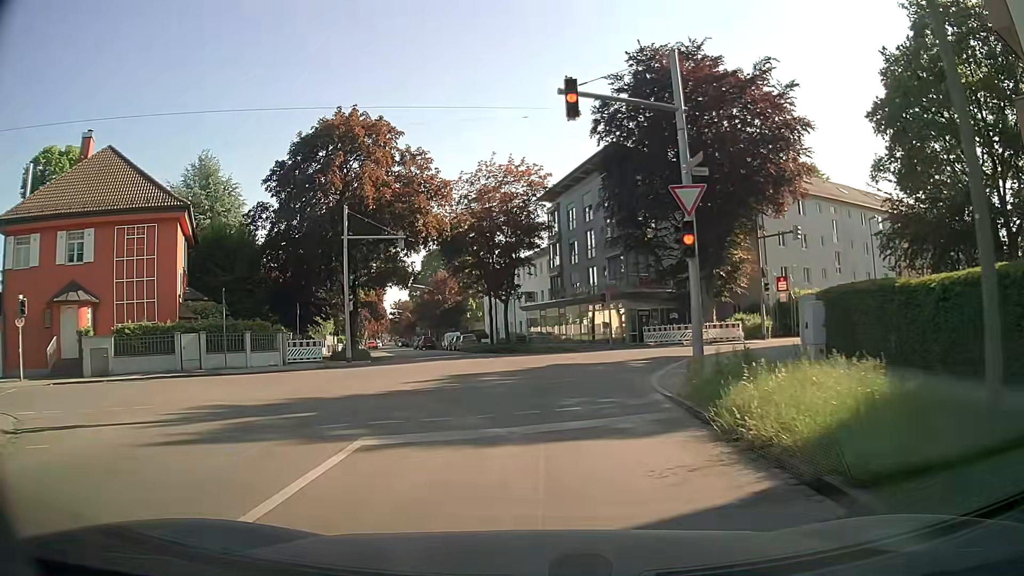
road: residential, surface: asphalt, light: Day
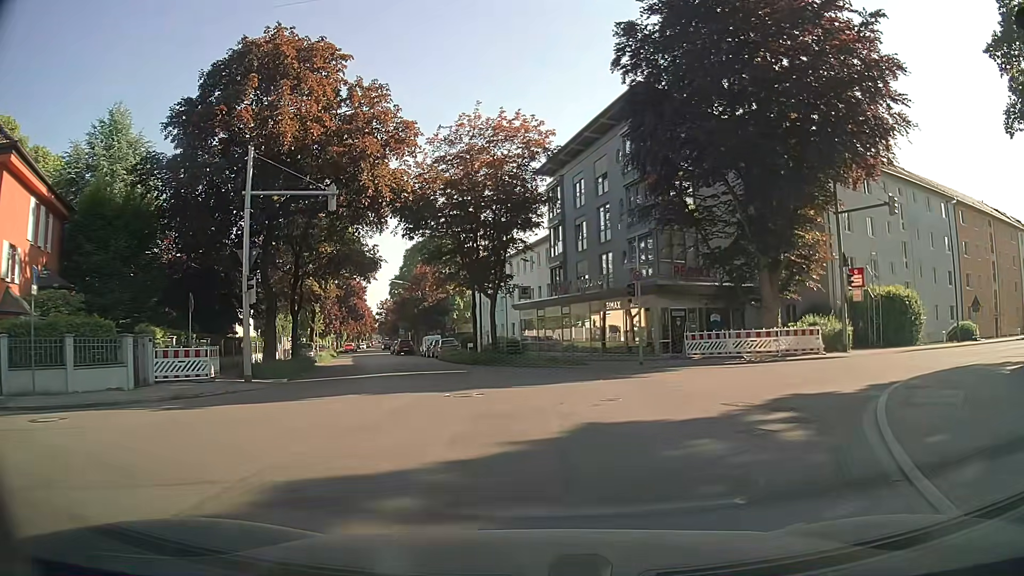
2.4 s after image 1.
(-0.4, +11.3) m; -1°
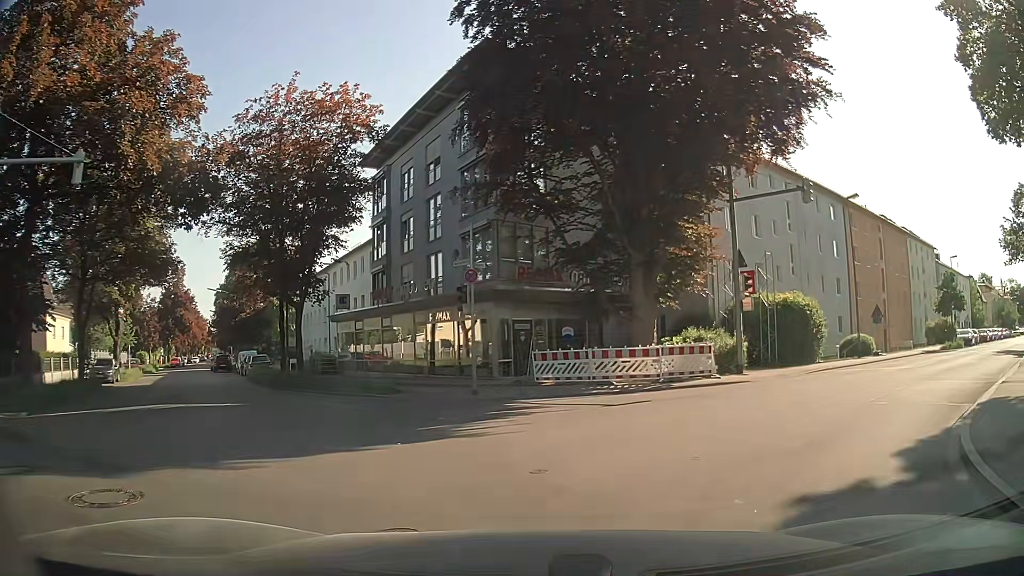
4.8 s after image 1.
(+0.7, +6.4) m; +14°
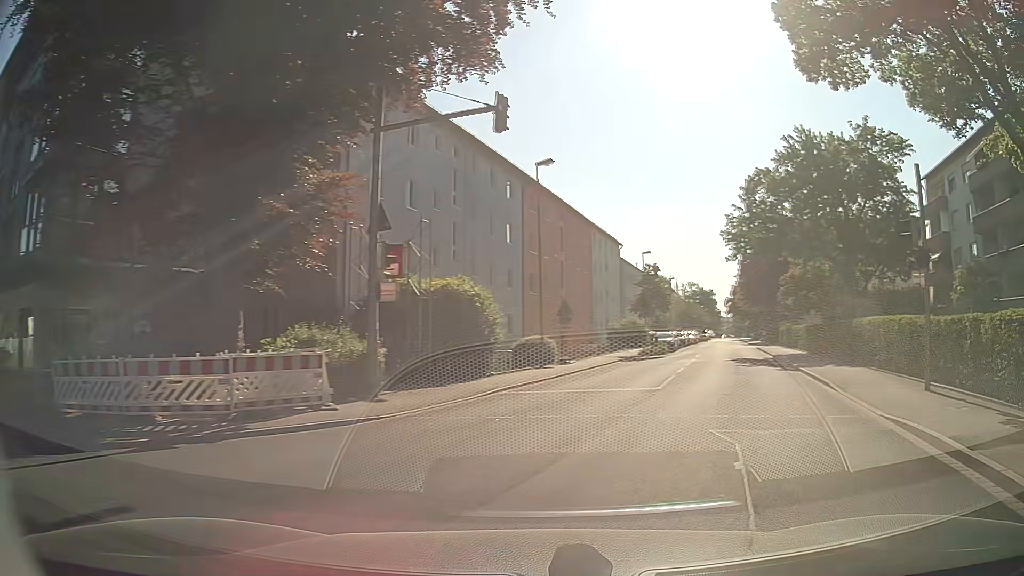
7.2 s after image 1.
(+2.0, +8.8) m; +29°
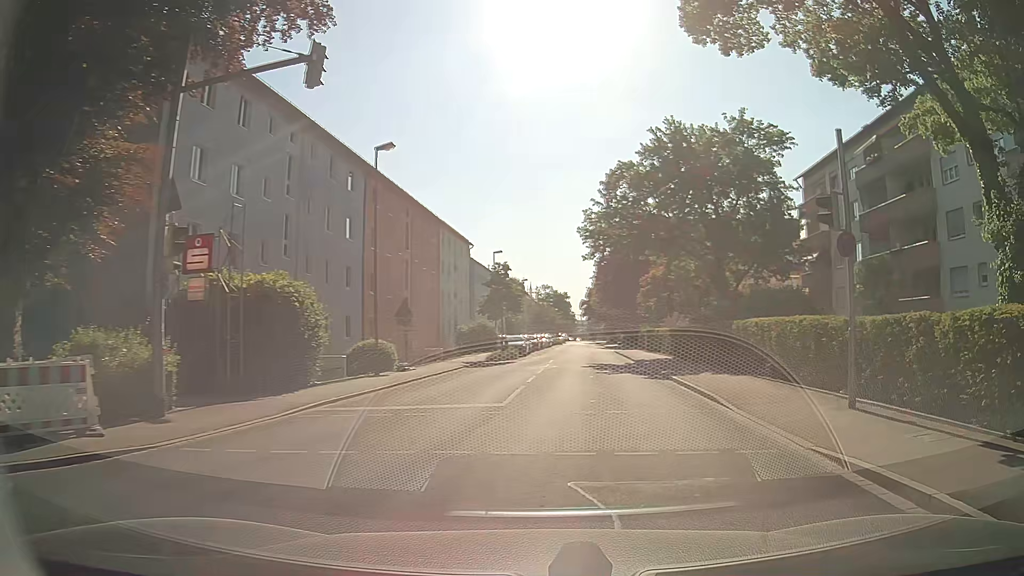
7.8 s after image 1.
(+0.3, +3.1) m; +12°
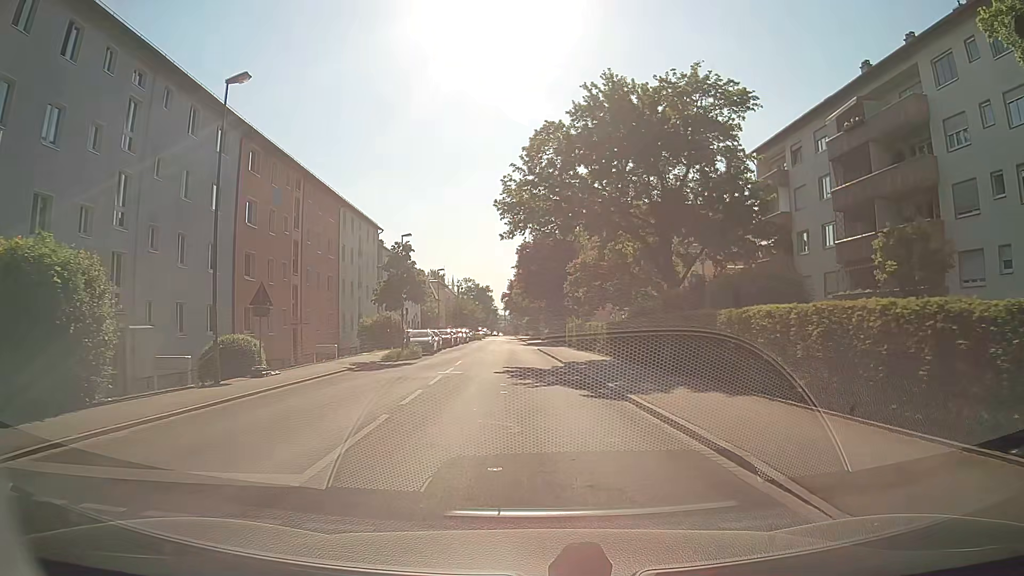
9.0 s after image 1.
(+0.9, +7.3) m; +9°
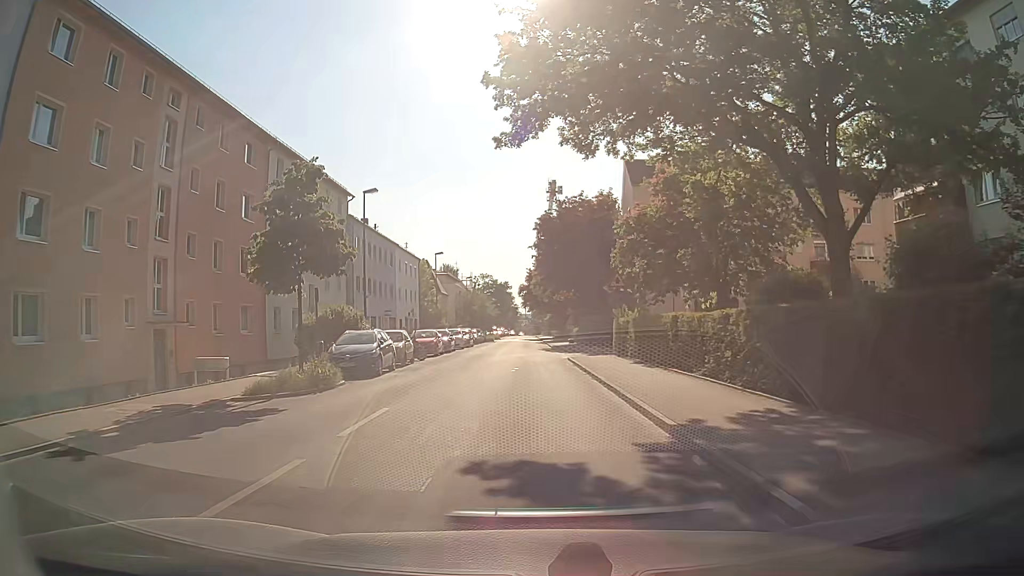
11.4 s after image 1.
(-0.2, +17.7) m; -2°
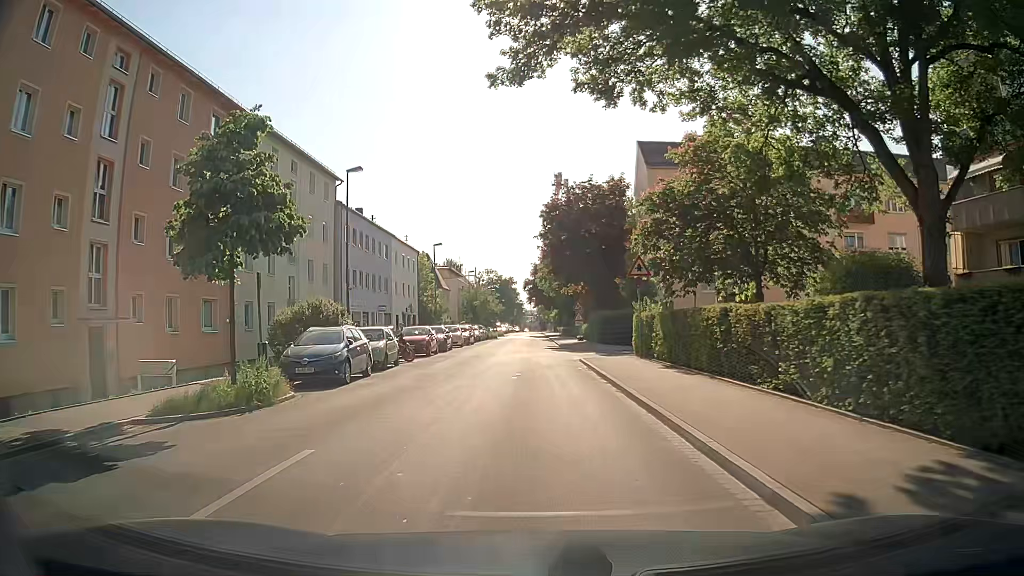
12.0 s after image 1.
(0.0, +4.3) m; -1°
(0, +10) (0, +20) (-1, +30) (-1, +40) (0, +50) (0, +60) (0, +70) (0, +80) (0, +90) (0, +100) m
